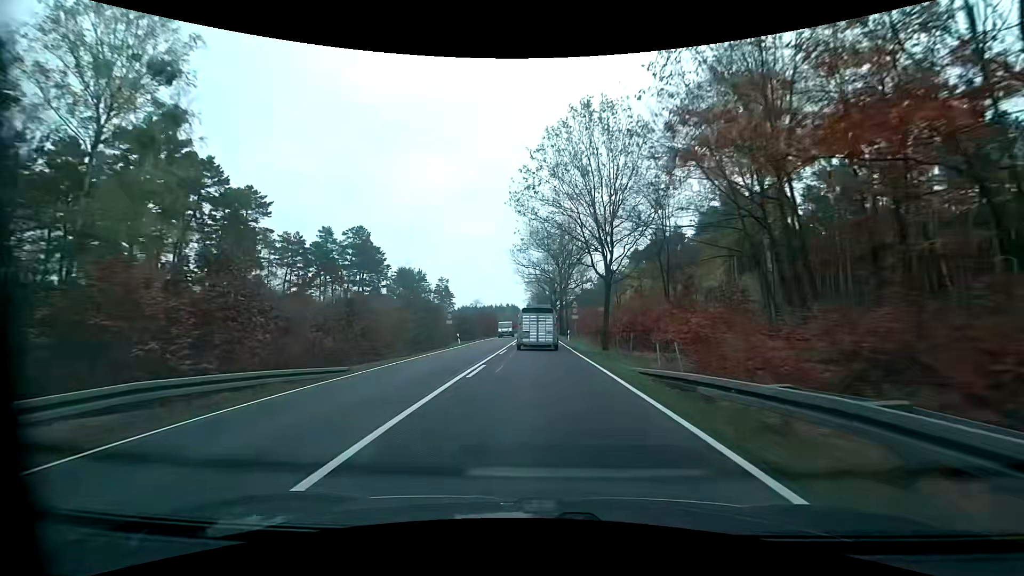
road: primary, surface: asphalt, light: Day
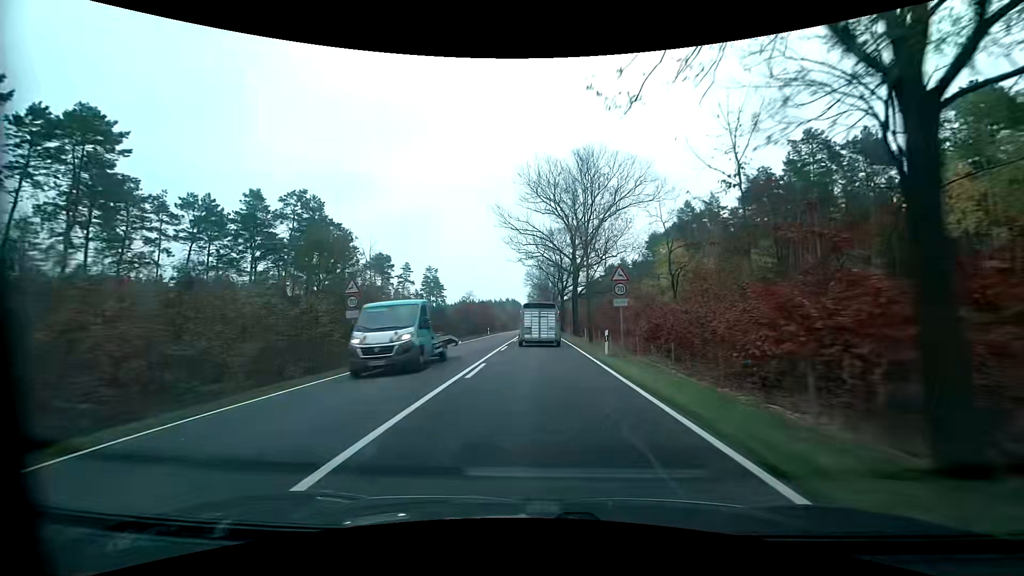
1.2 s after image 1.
(0.0, +23.8) m; 0°
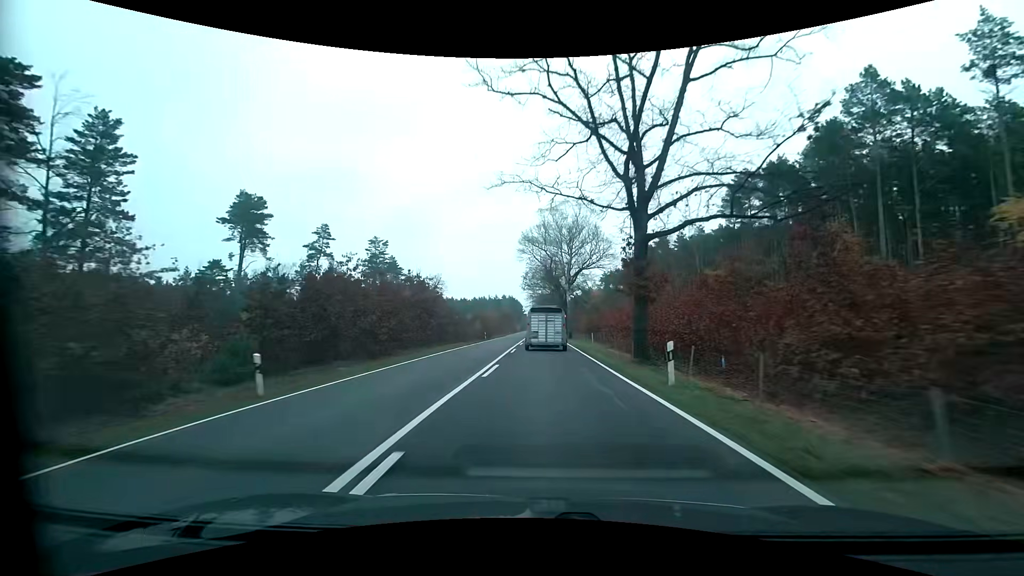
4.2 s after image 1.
(-0.3, +58.8) m; 0°
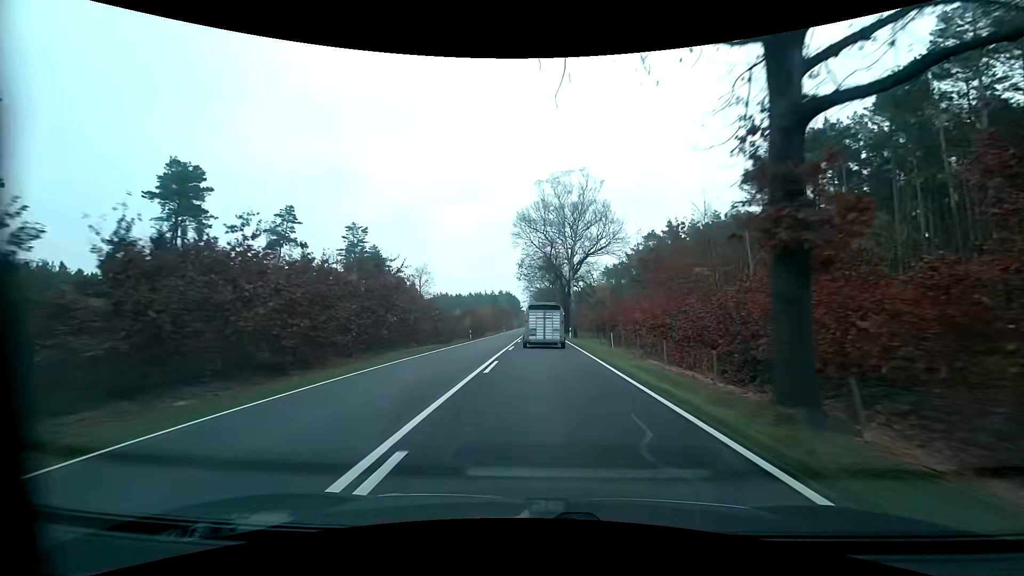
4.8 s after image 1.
(0.0, +12.0) m; 0°
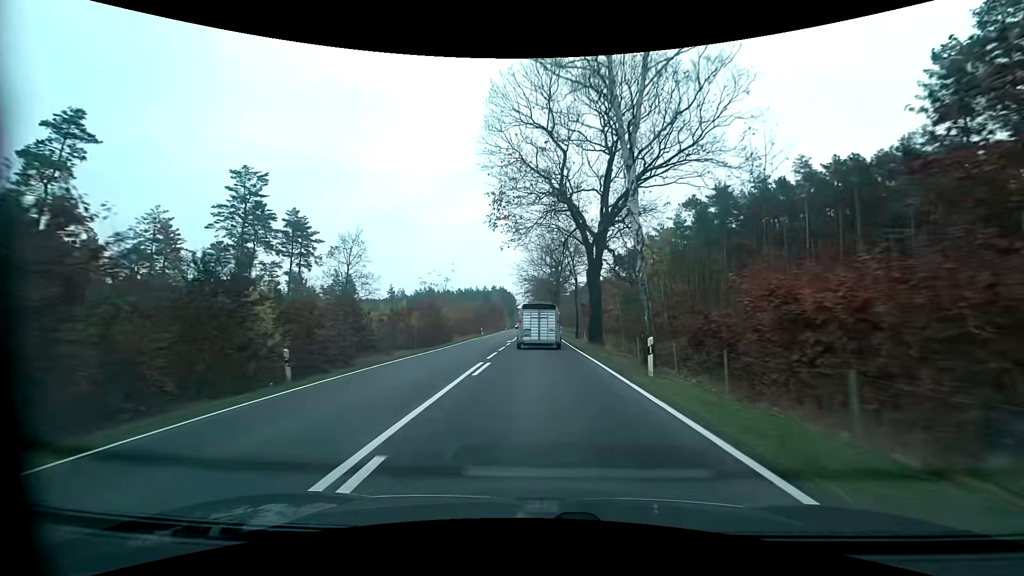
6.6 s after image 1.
(+0.2, +36.2) m; 0°
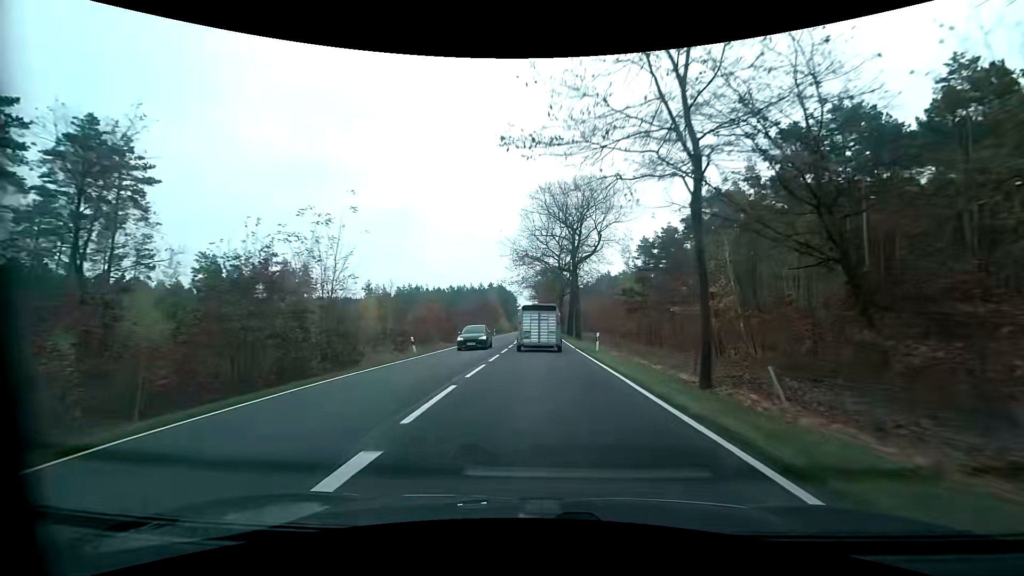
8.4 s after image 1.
(+0.1, +36.4) m; 0°
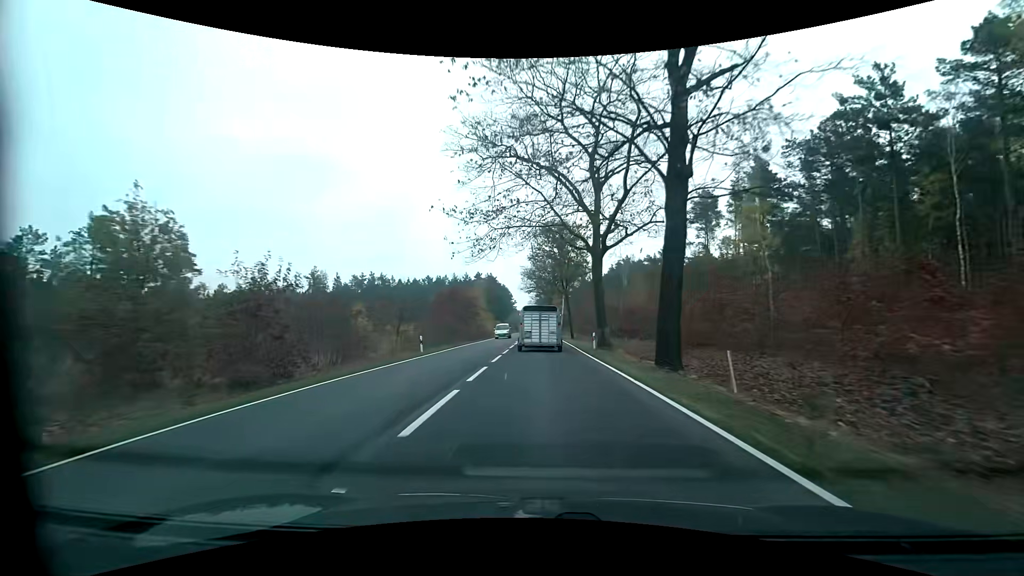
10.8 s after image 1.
(0.0, +48.6) m; 0°
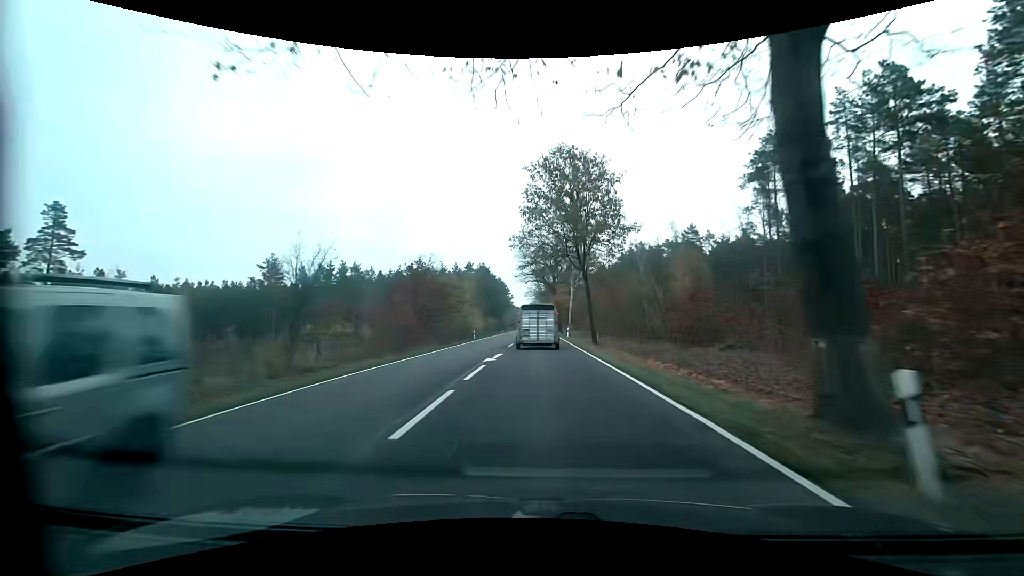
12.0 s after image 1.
(0.0, +24.3) m; 0°
(0, +10) (0, +20) (0, +30) (0, +40) (0, +50) (0, +60) (0, +70) (0, +80) (0, +90) (0, +100) m
